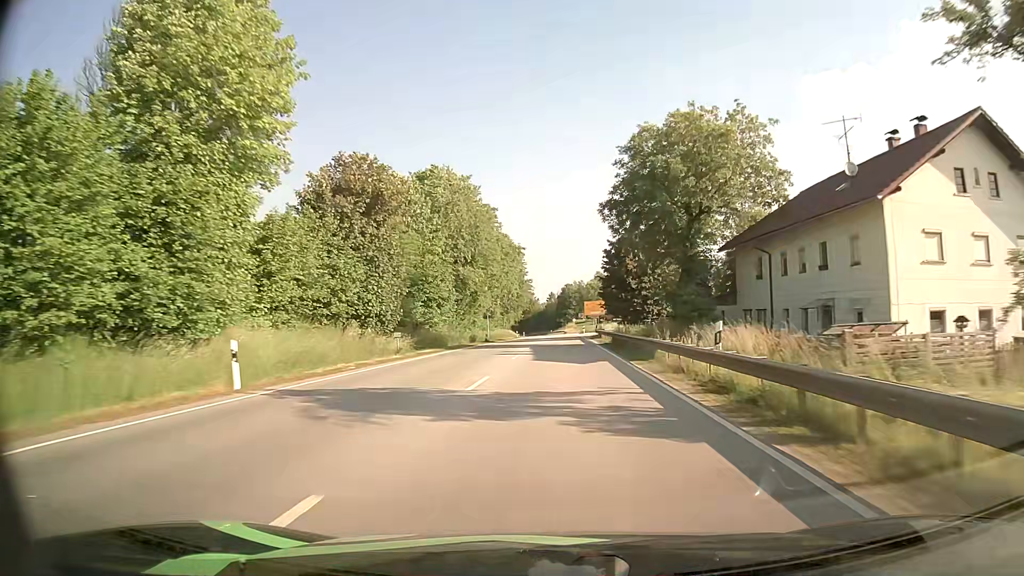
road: primary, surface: asphalt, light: Day
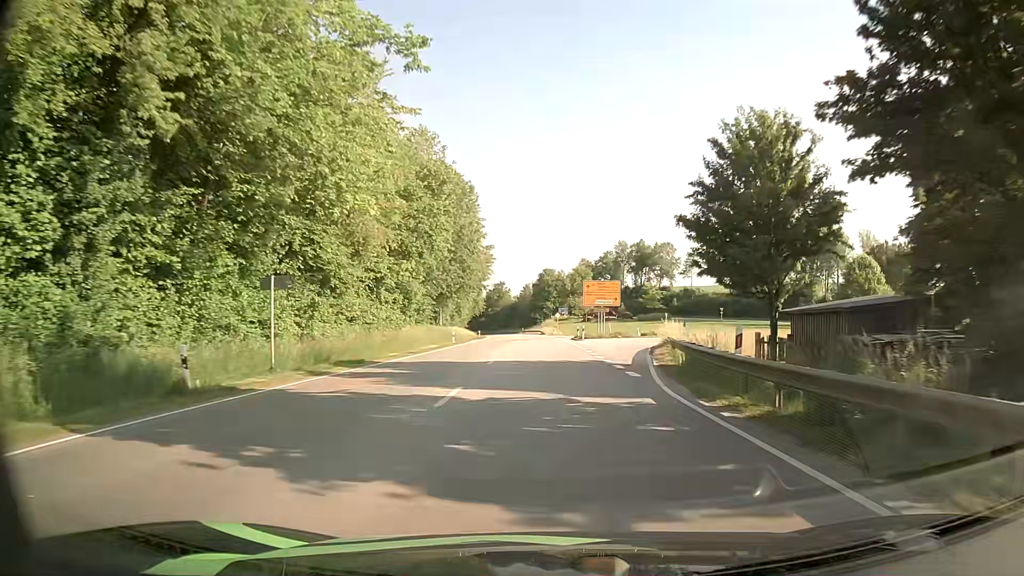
(+0.4, +50.4) m; +2°
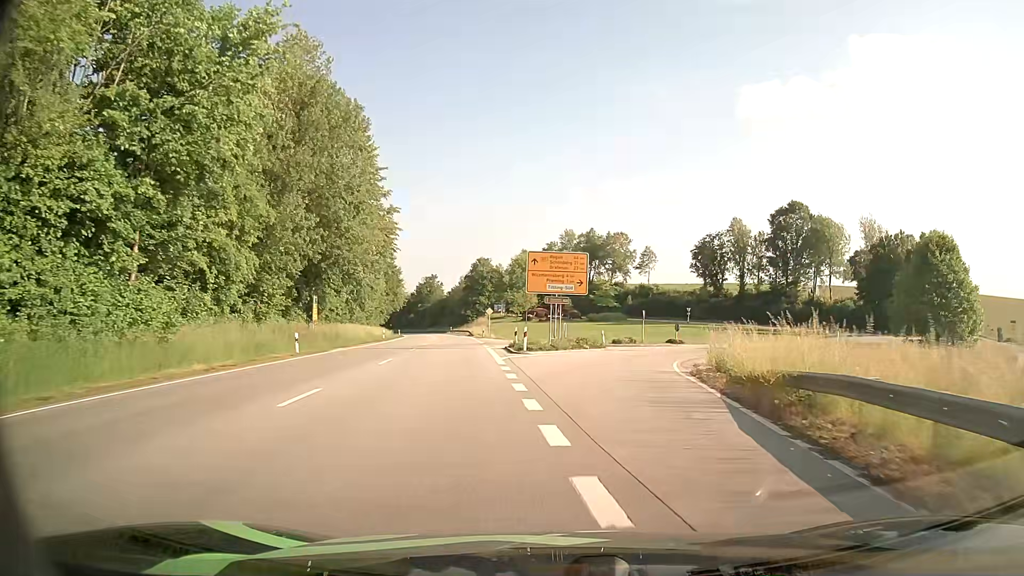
(+0.8, +23.9) m; +6°
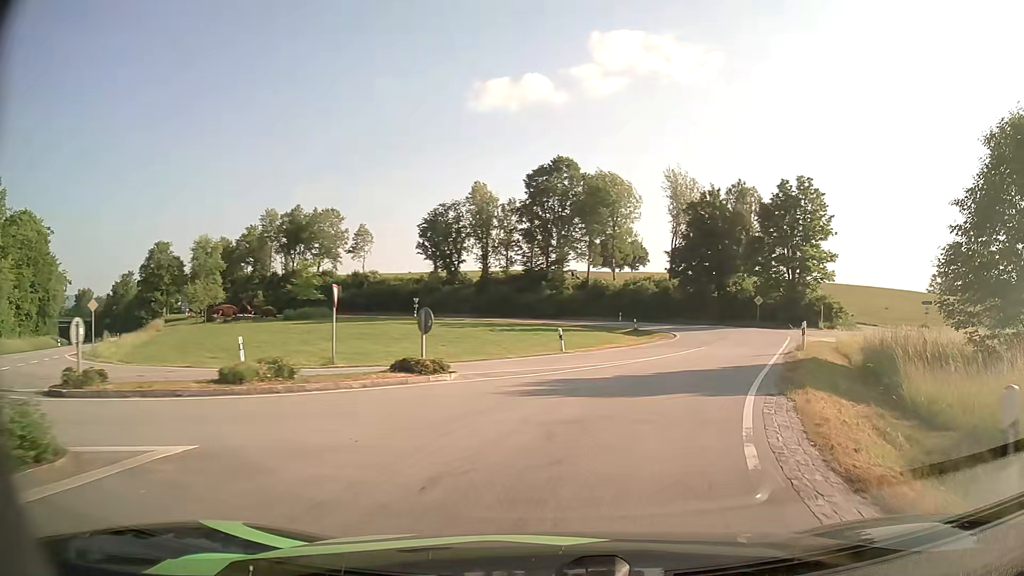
(+4.3, +31.6) m; +23°
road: tertiary
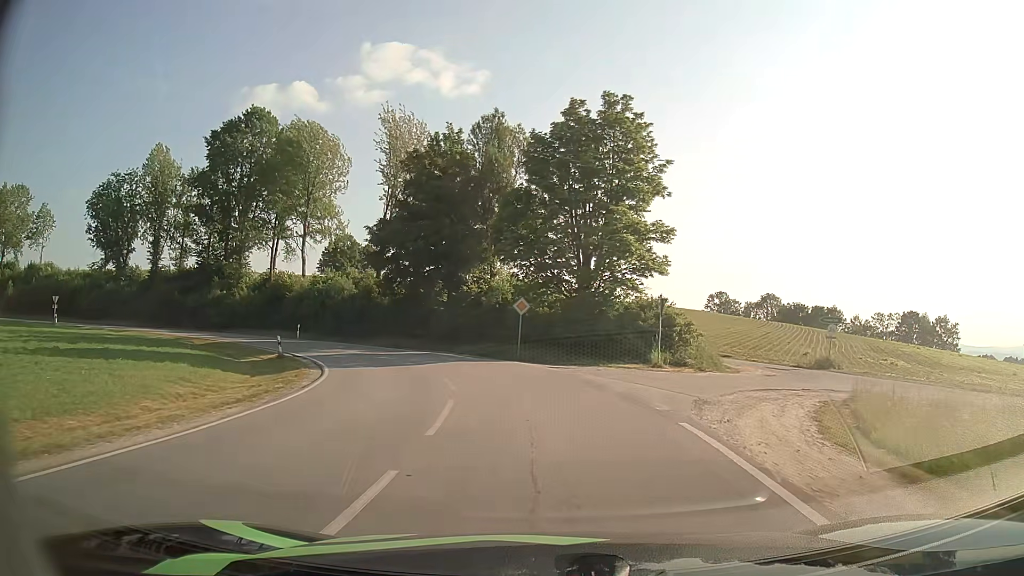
(+7.4, +27.5) m; +22°
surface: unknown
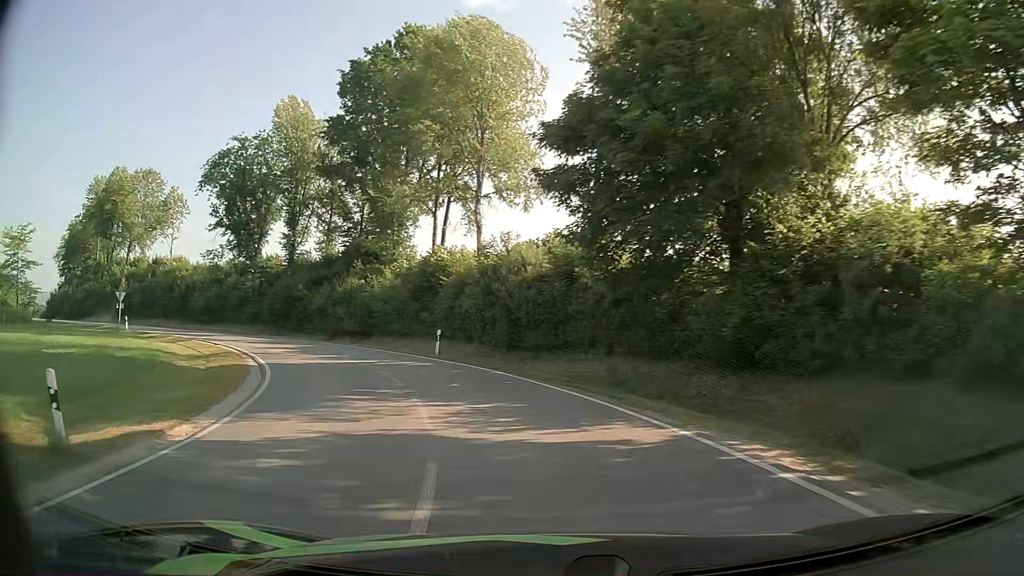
(-3.3, +24.2) m; -21°
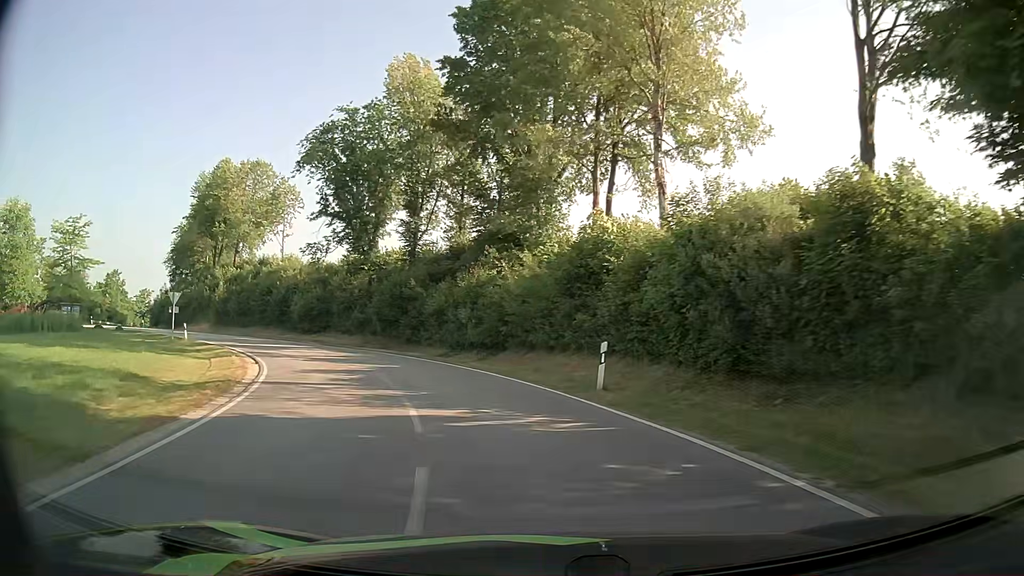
(-1.7, +12.7) m; -14°
